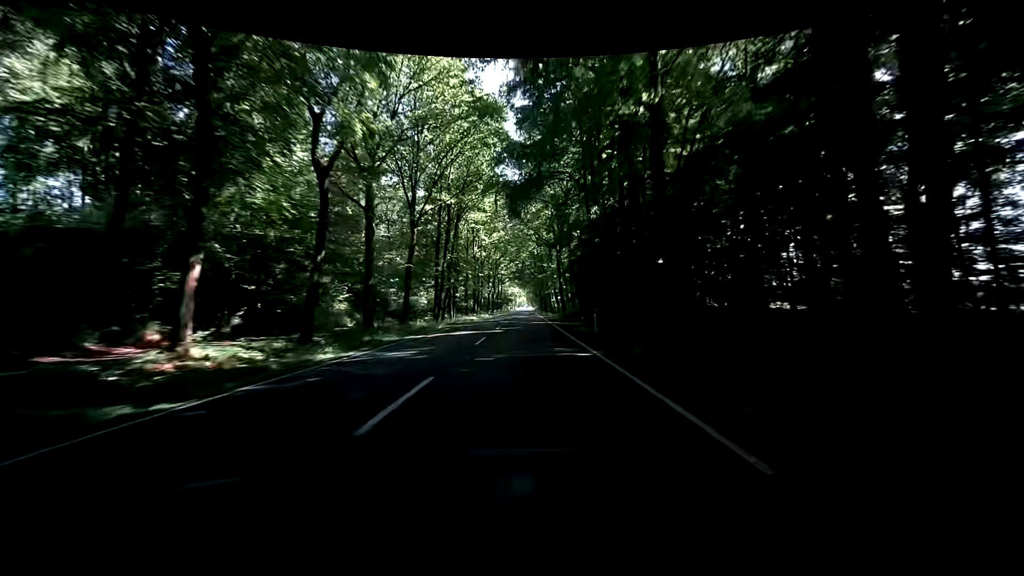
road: primary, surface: asphalt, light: Day
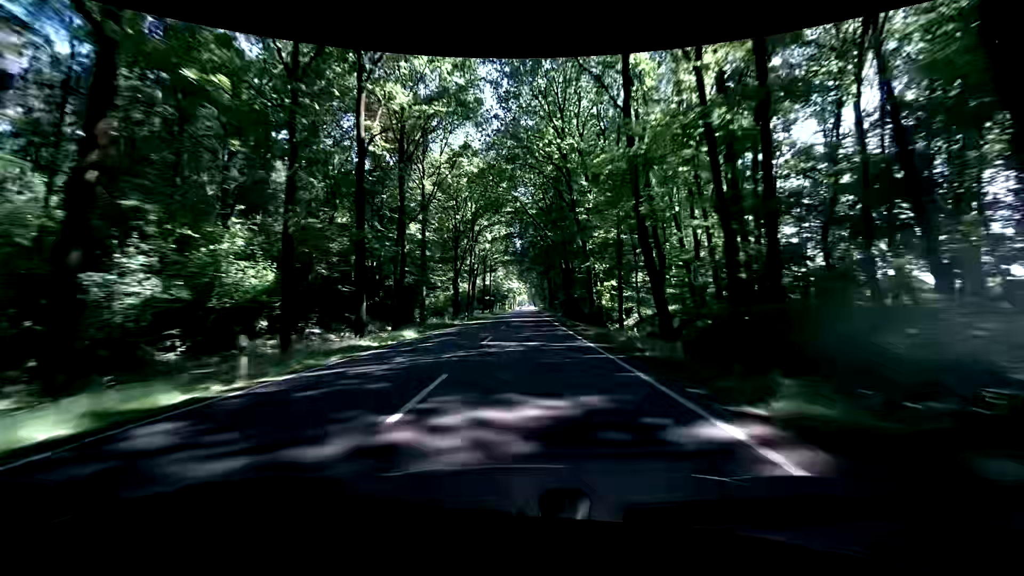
(-0.9, +61.2) m; -1°
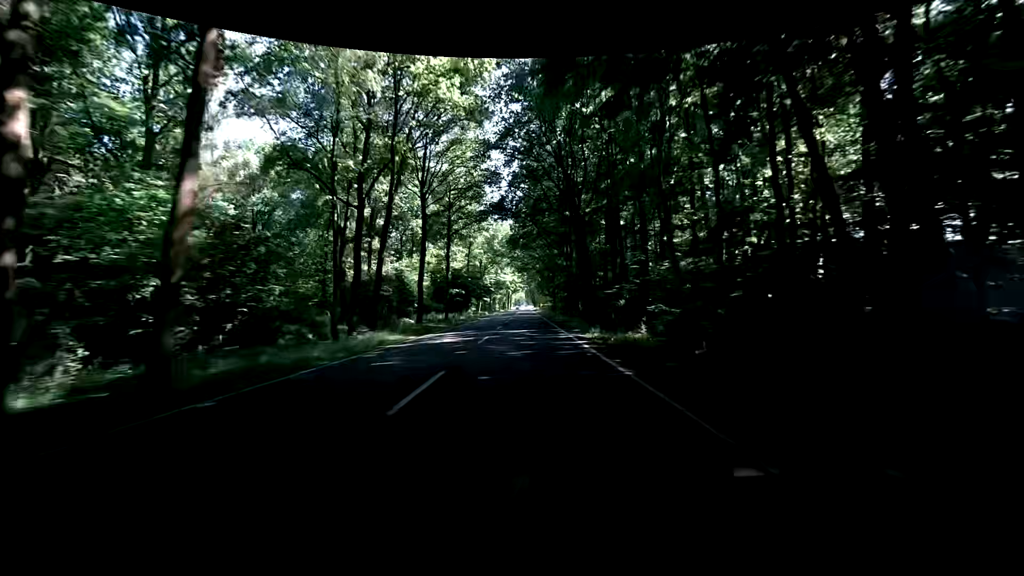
(+0.7, +60.9) m; +1°
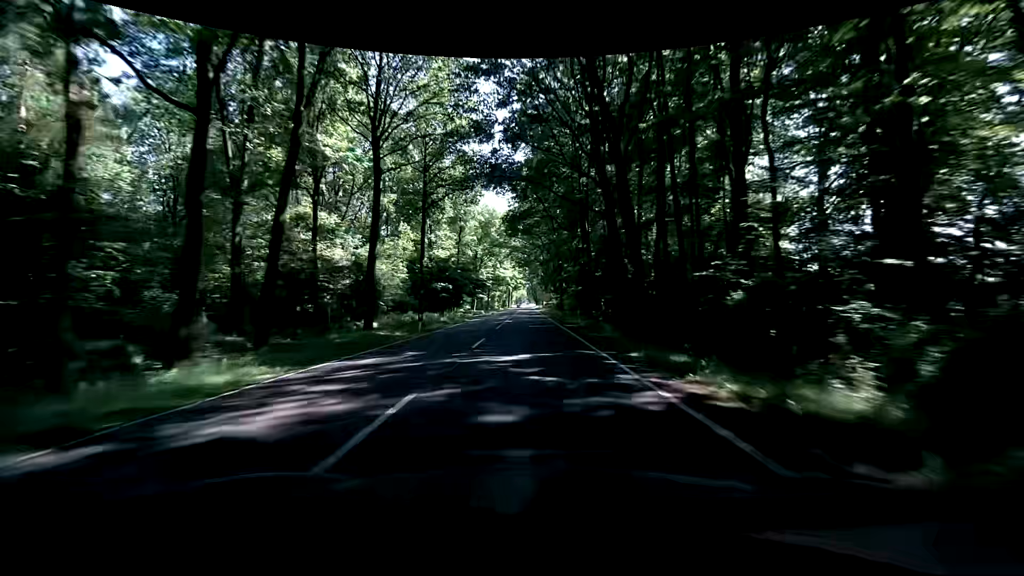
(-0.2, +15.1) m; -1°
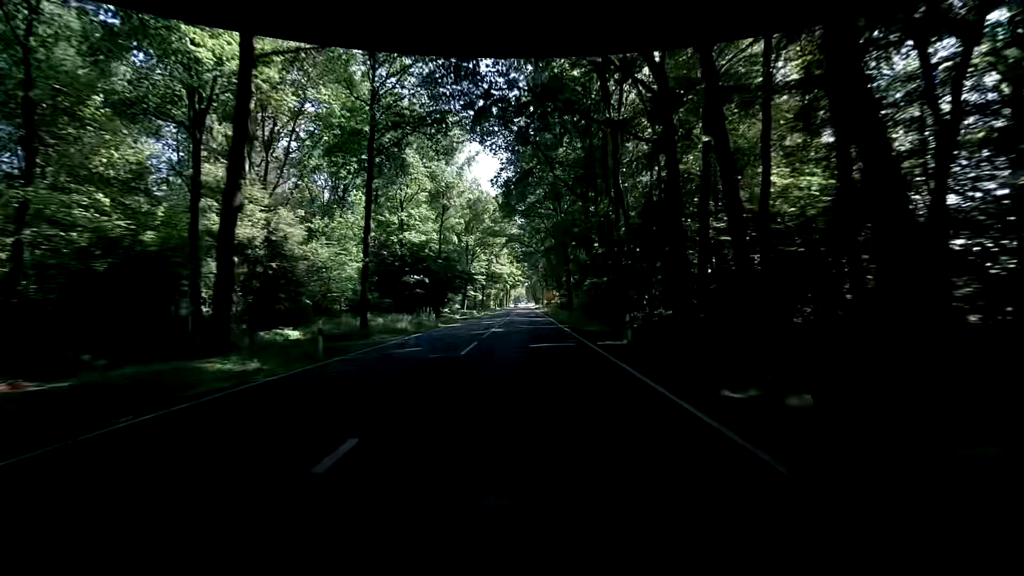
(+0.2, +14.7) m; 0°
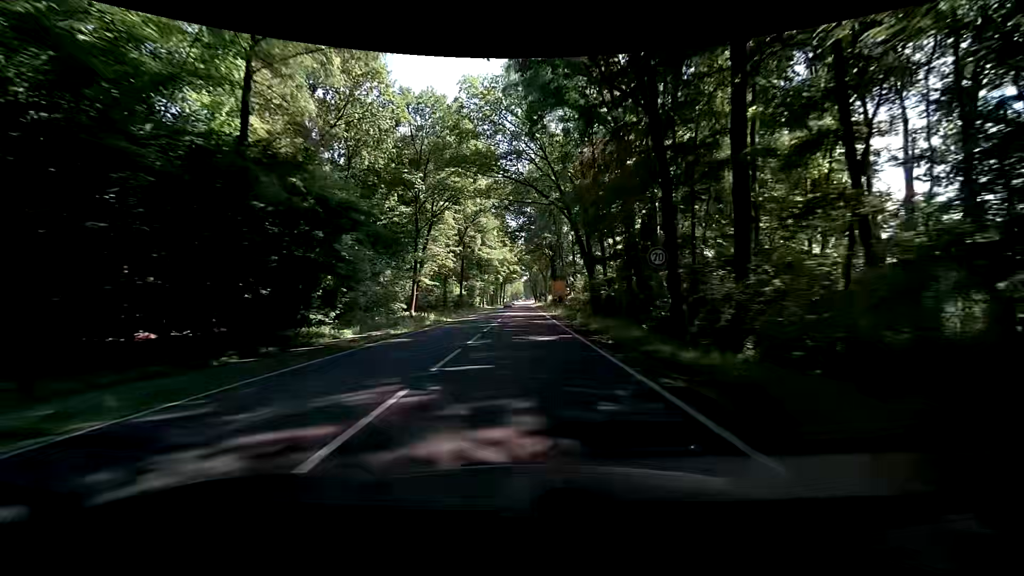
(+1.3, +40.4) m; +1°
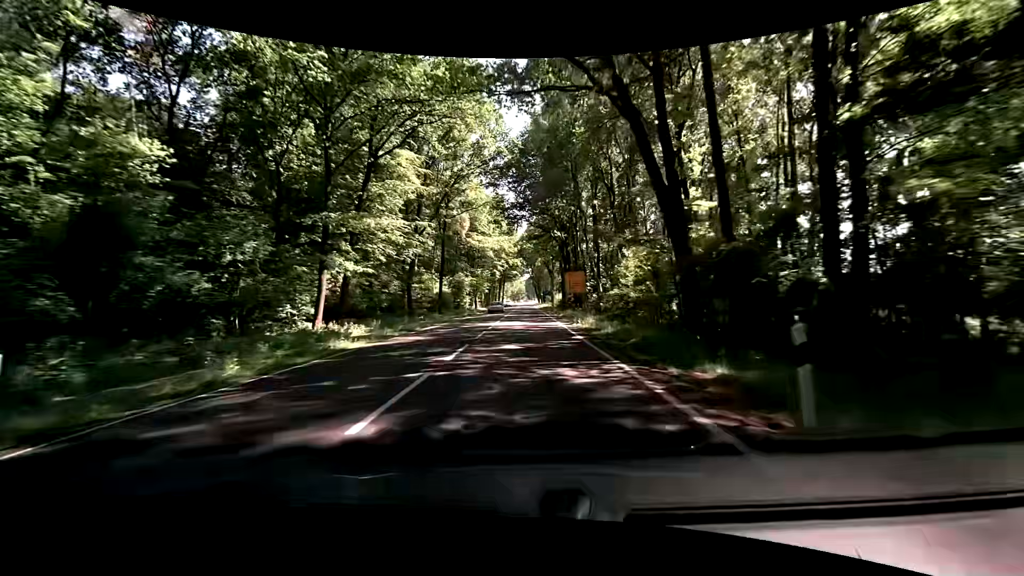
(+0.1, +22.9) m; +1°
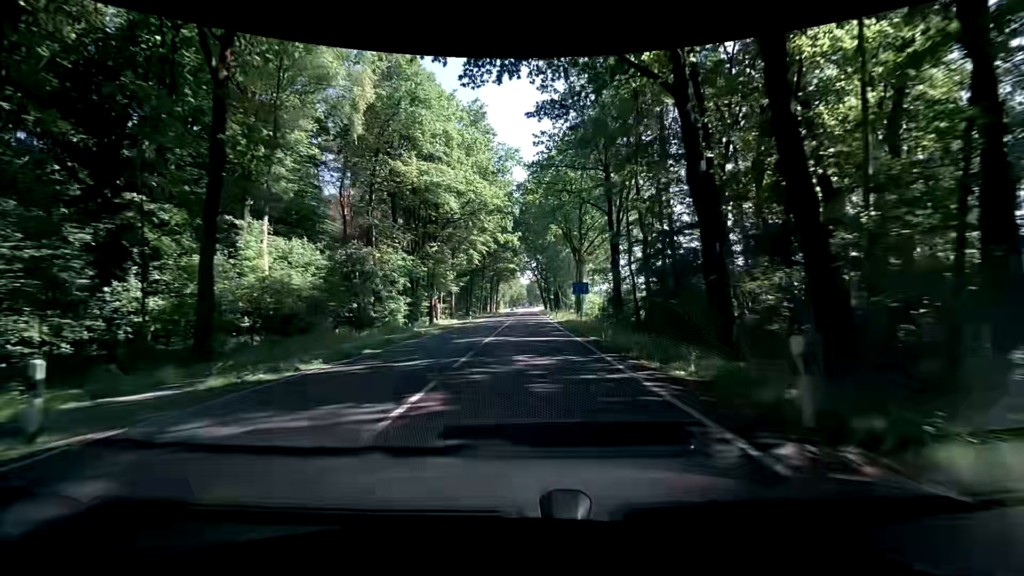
(-0.5, +49.8) m; 0°
(0, +10) (0, +20) (0, +30) (0, +40) (0, +50) (-1, +60) (-1, +70) (-1, +80) (-1, +90) (-1, +100) m
